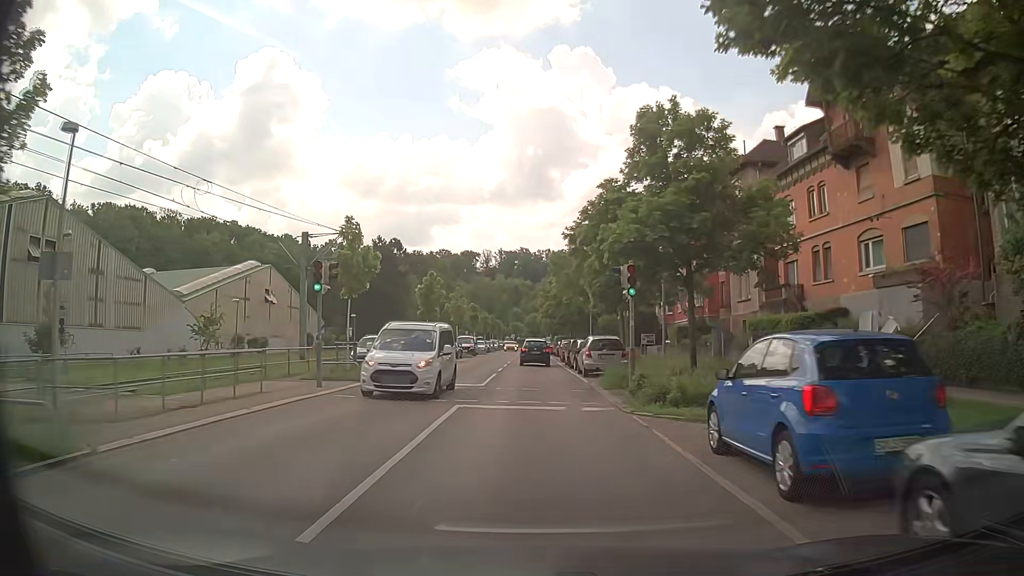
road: secondary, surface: asphalt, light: Day
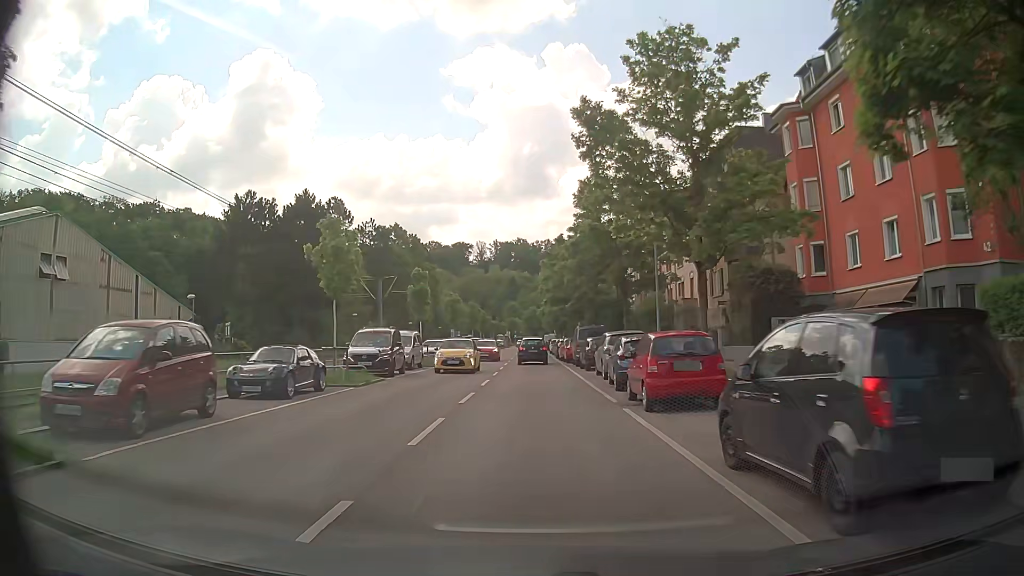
(+0.1, +34.9) m; 0°
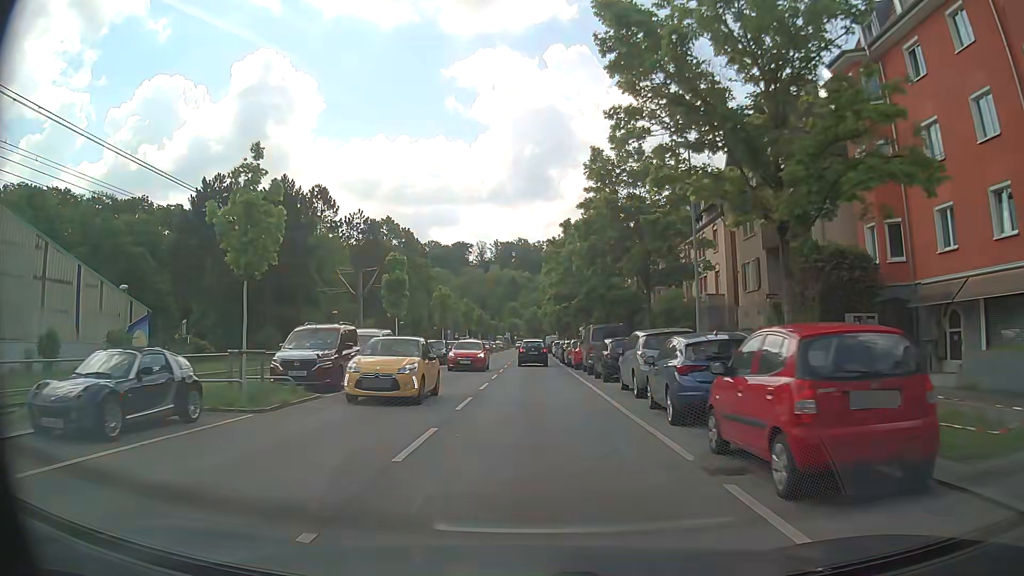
(-0.1, +7.1) m; 0°
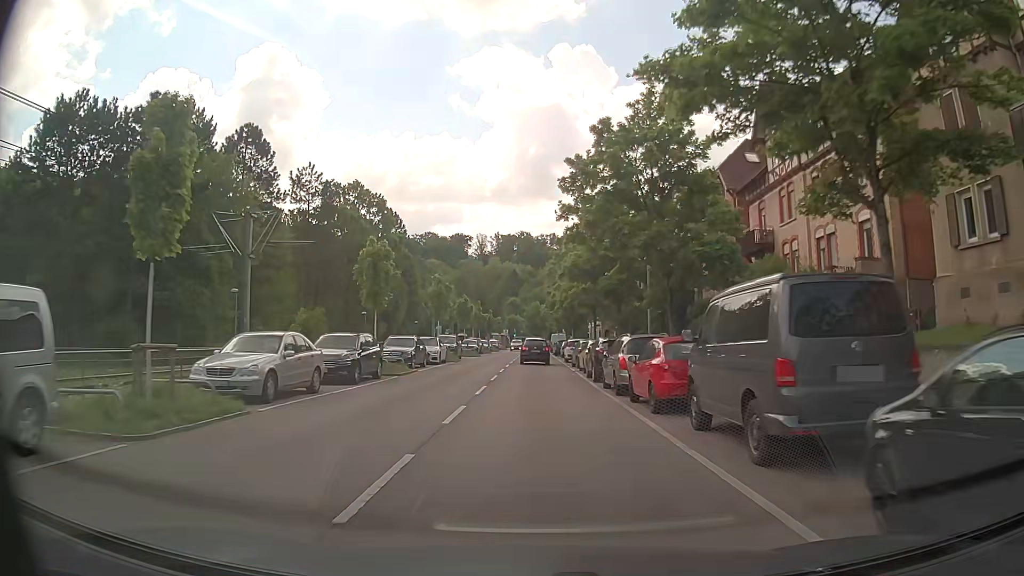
(-0.1, +21.0) m; +1°
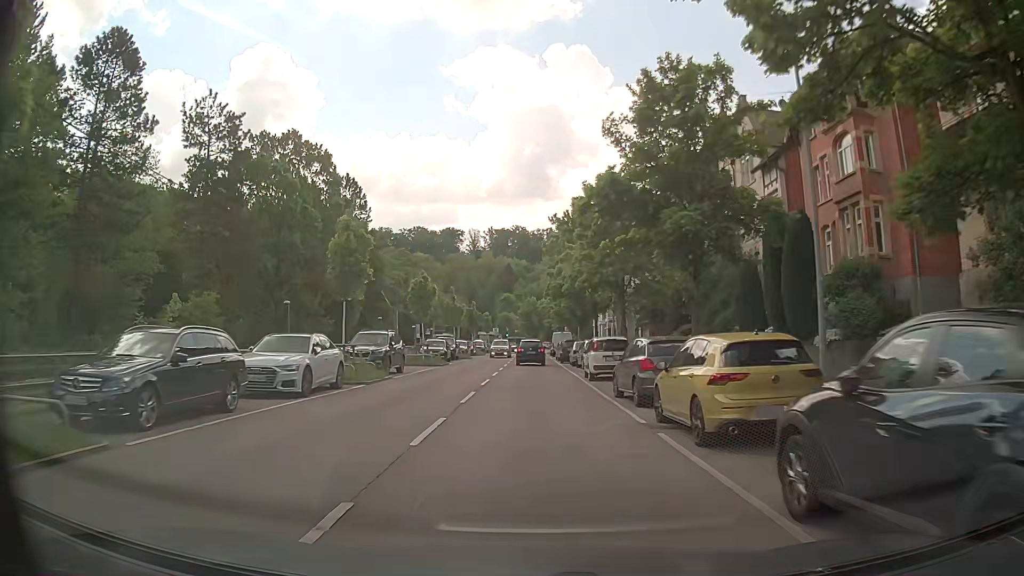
(-0.1, +20.8) m; 0°
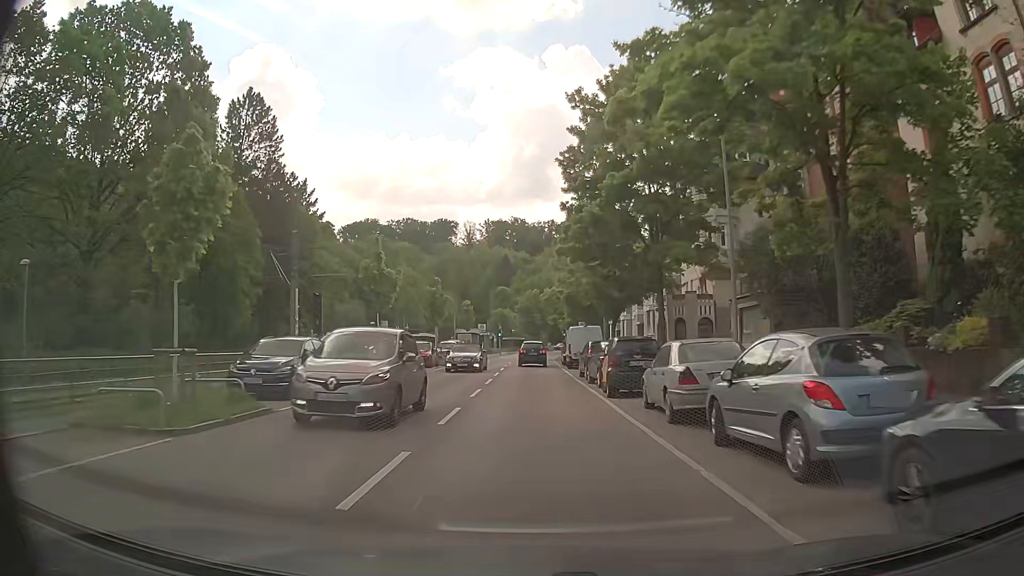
(-0.1, +27.6) m; 0°
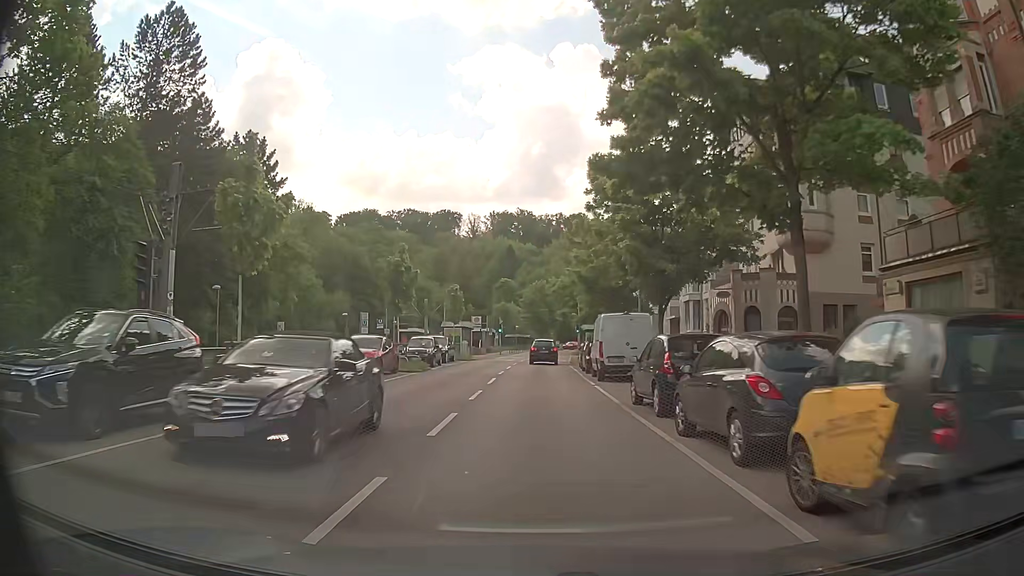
(0.0, +14.1) m; -1°
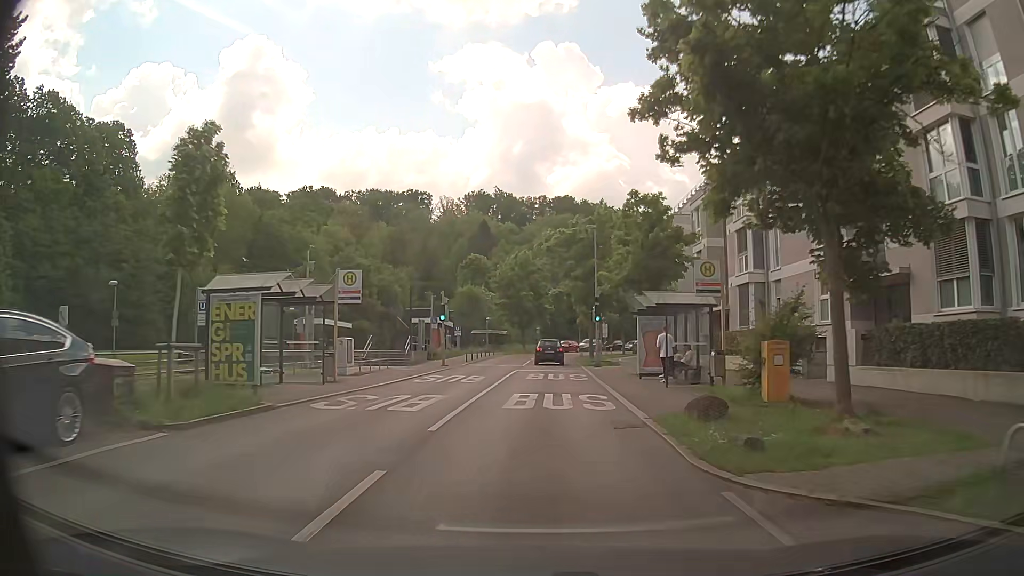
(+0.5, +36.0) m; +2°
(0, +10) (0, +20) (0, +30) (+1, +40) (+1, +50) (+2, +60) (+4, +70) (+8, +79) (+14, +87) (+21, +93) m
